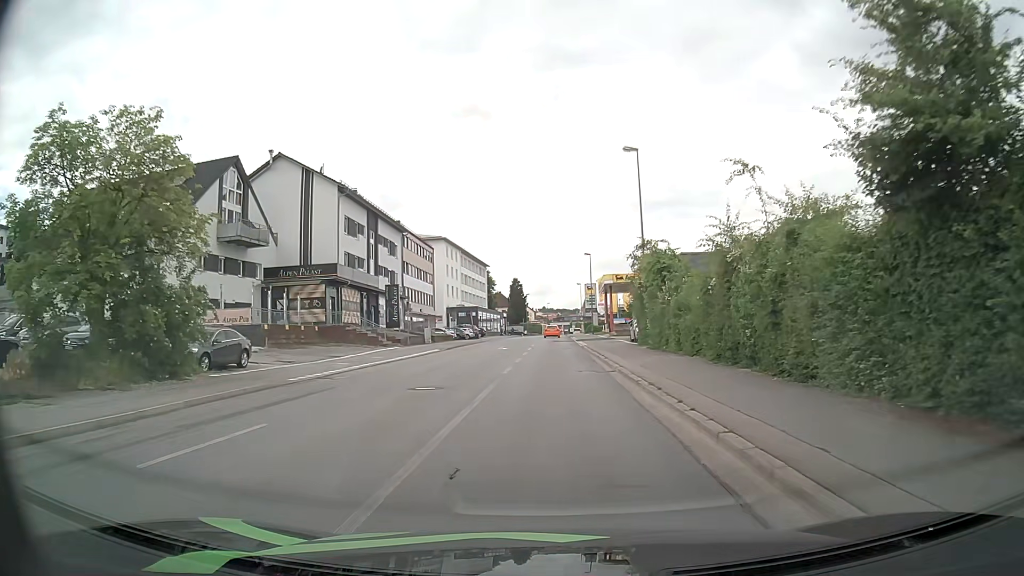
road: tertiary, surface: asphalt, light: Day
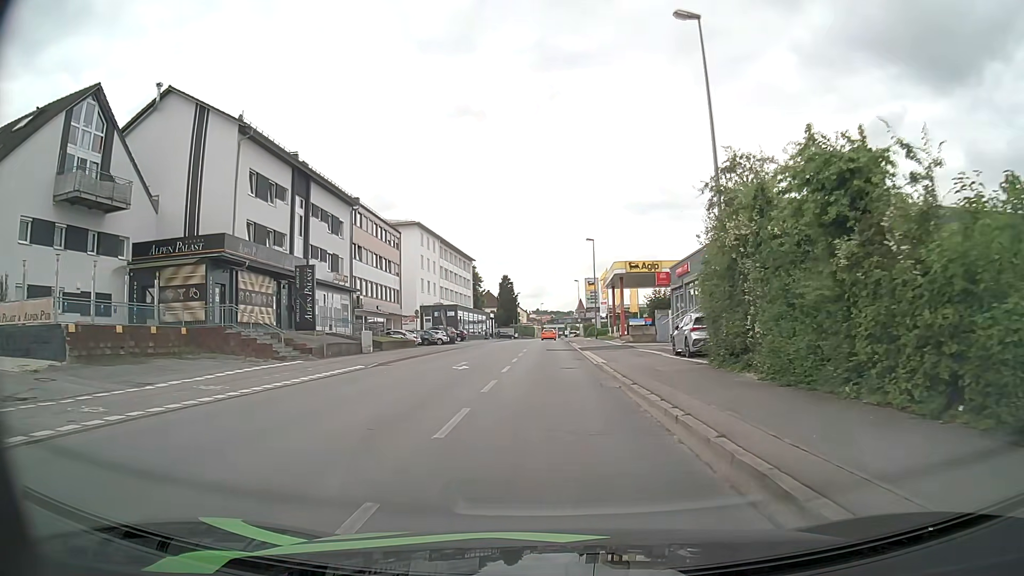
(+0.1, +16.6) m; +1°
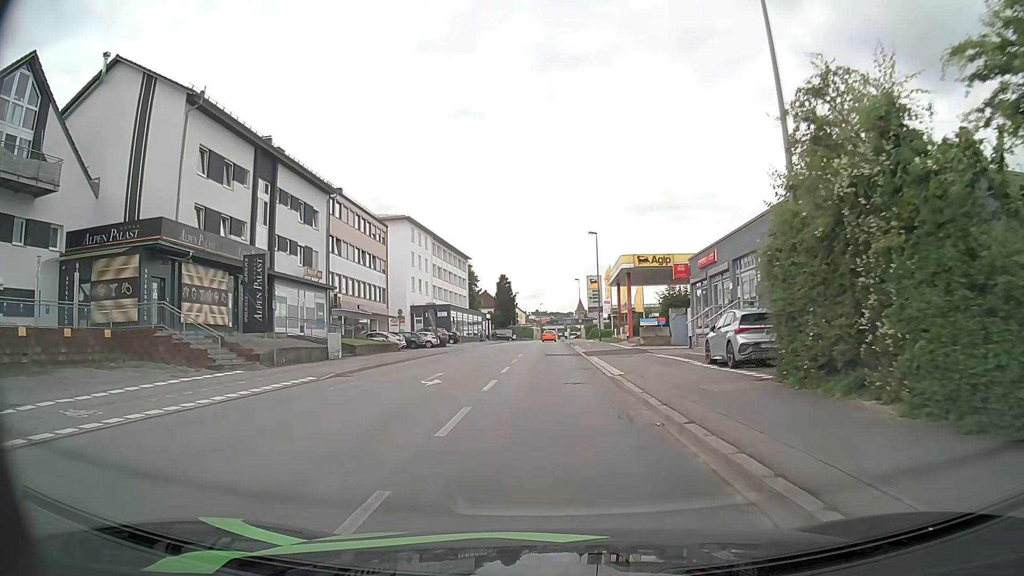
(0.0, +5.7) m; -1°
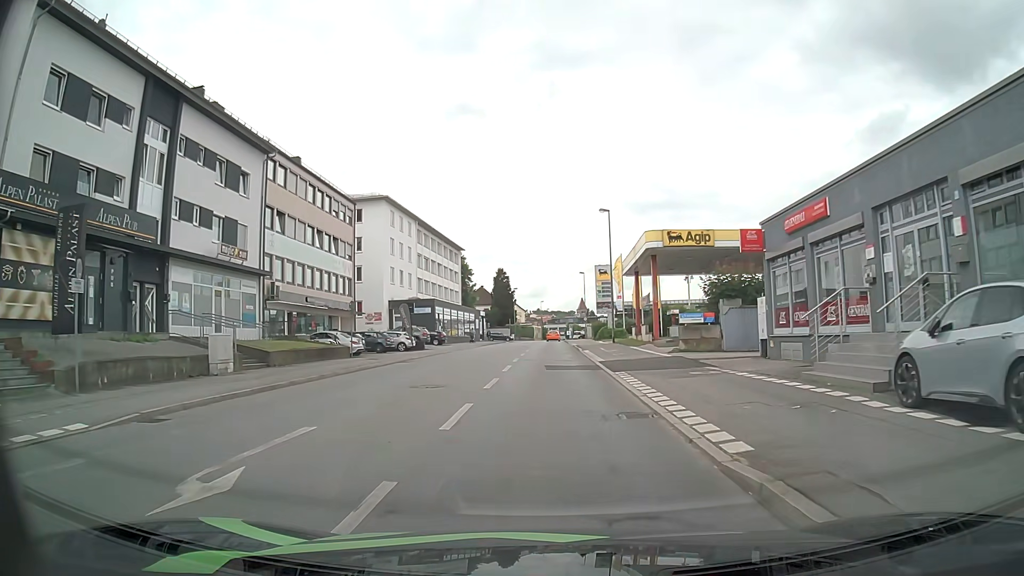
(+0.1, +11.9) m; +1°
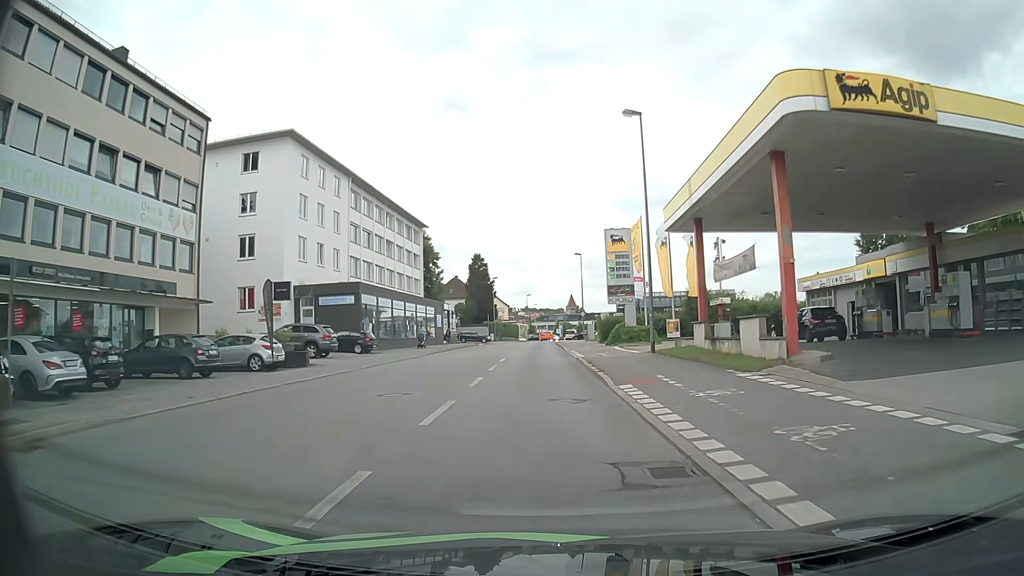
(+0.1, +23.8) m; 0°
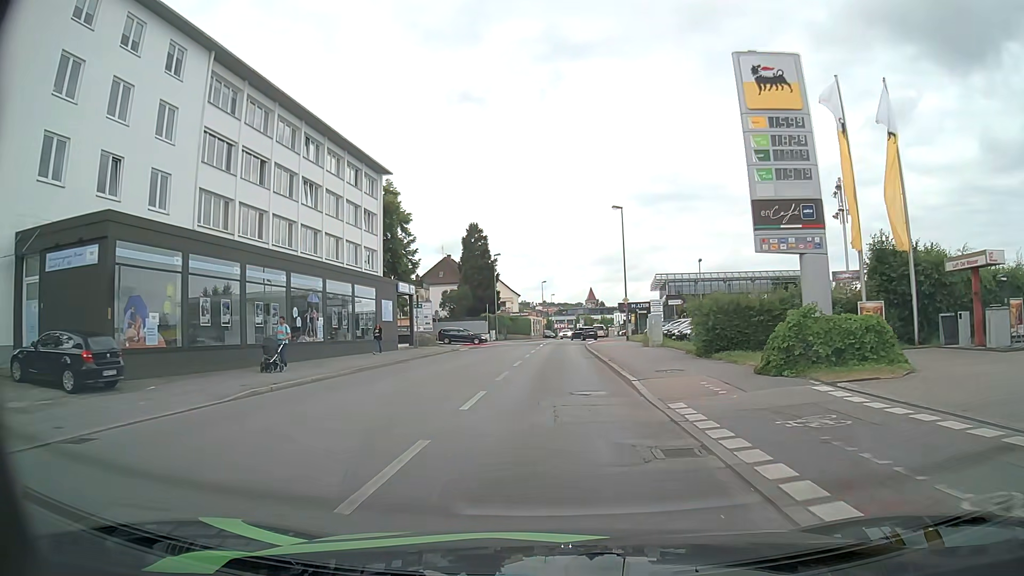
(-0.2, +28.7) m; -1°
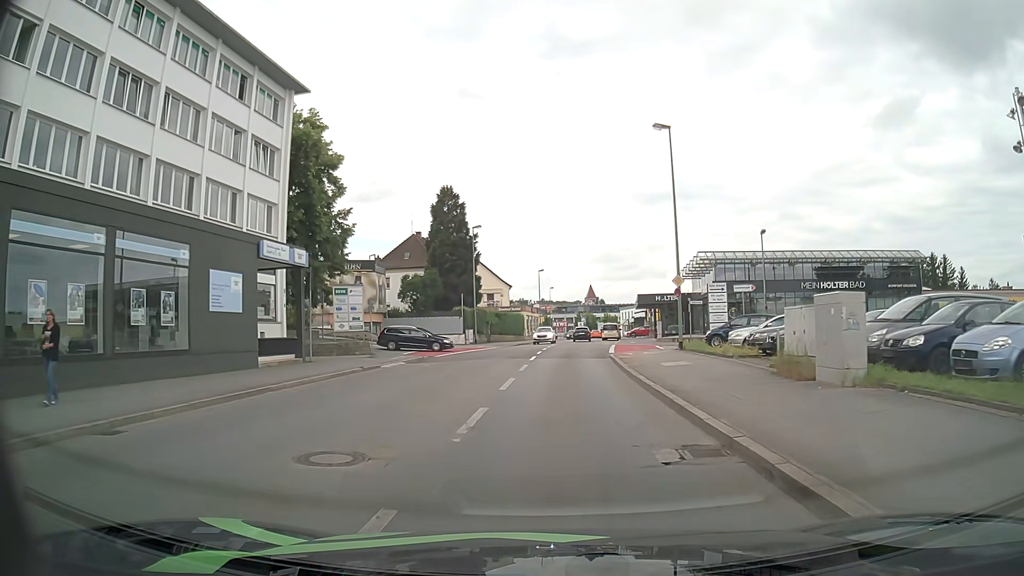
(0.0, +21.0) m; 0°
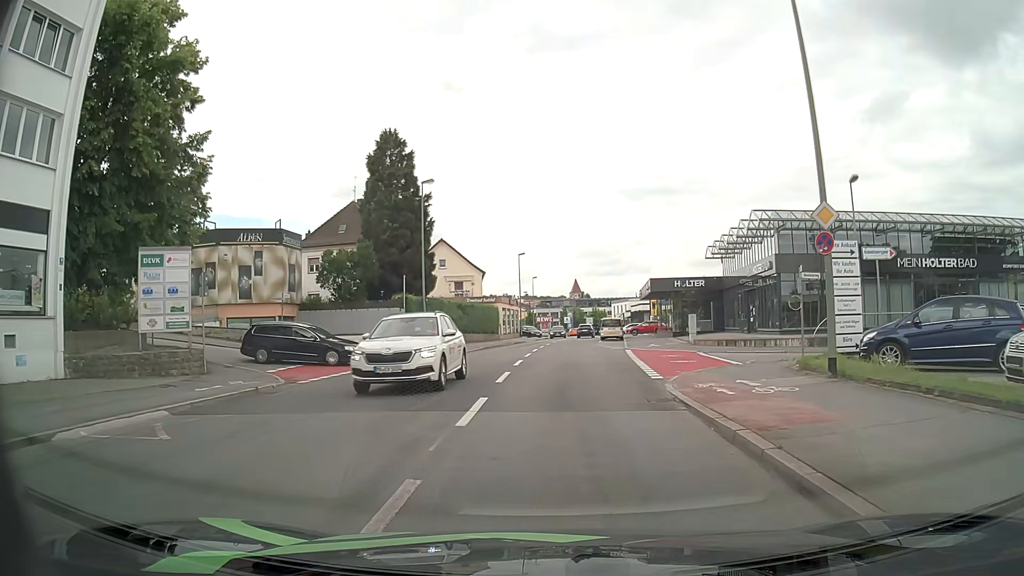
(+0.1, +17.2) m; +2°
(0, +10) (+2, +20) (+10, +25) (+20, +24) (+30, +23) (+40, +23) (+50, +24) (+60, +25) (+70, +26) (+80, +26) m
